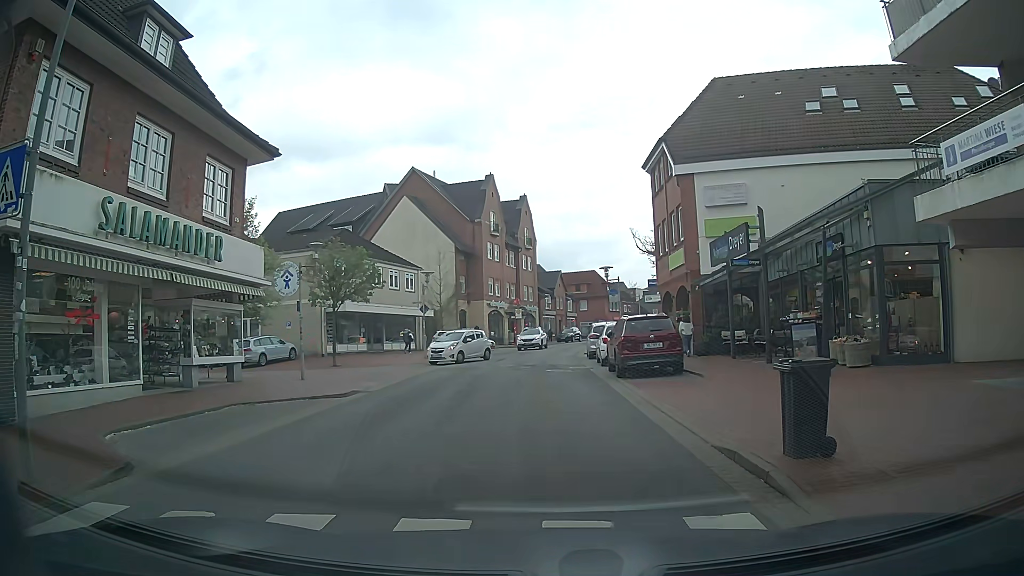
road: unclassified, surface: asphalt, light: Day
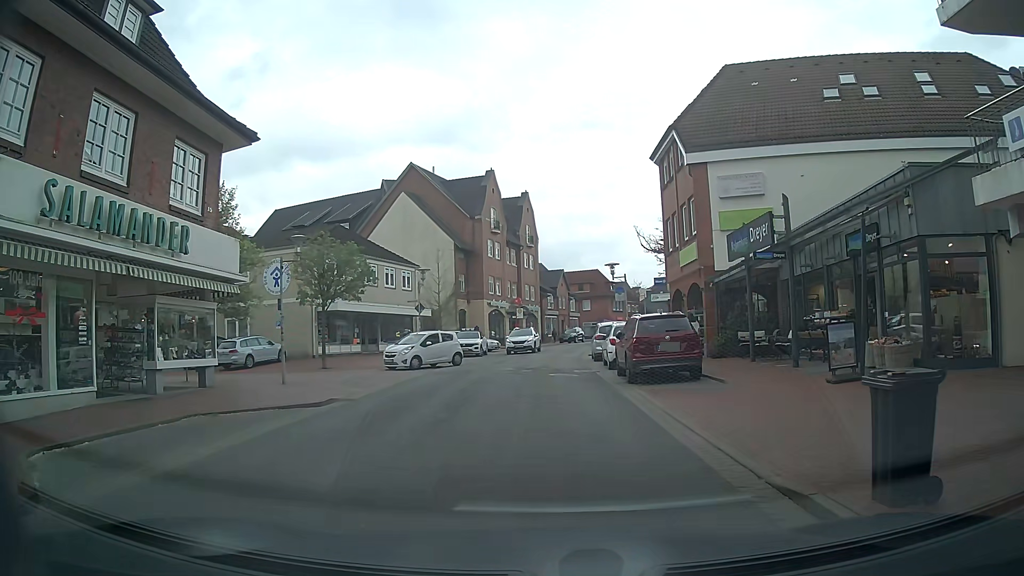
(-0.1, +2.0) m; -2°
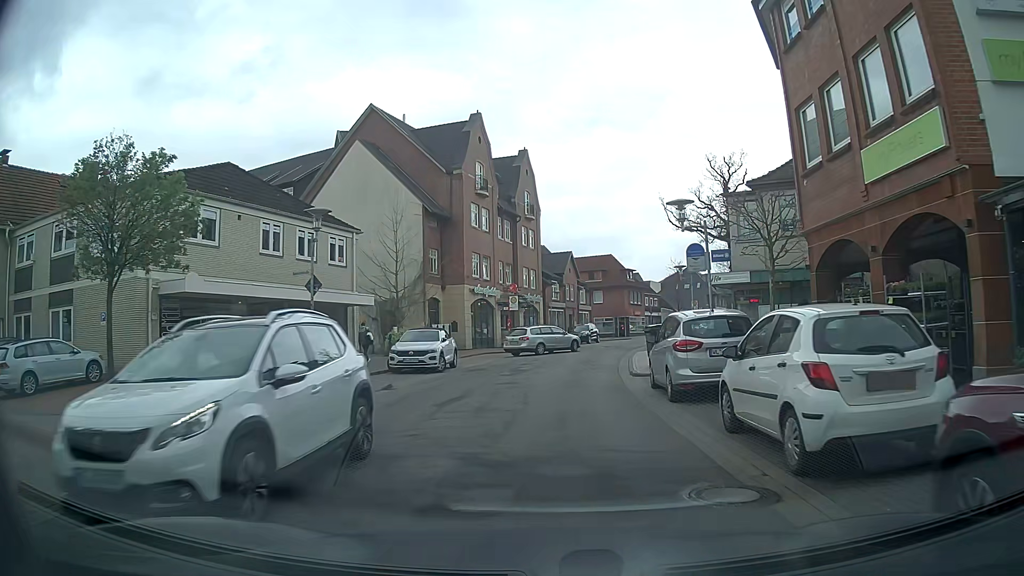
(0.0, +16.9) m; 0°
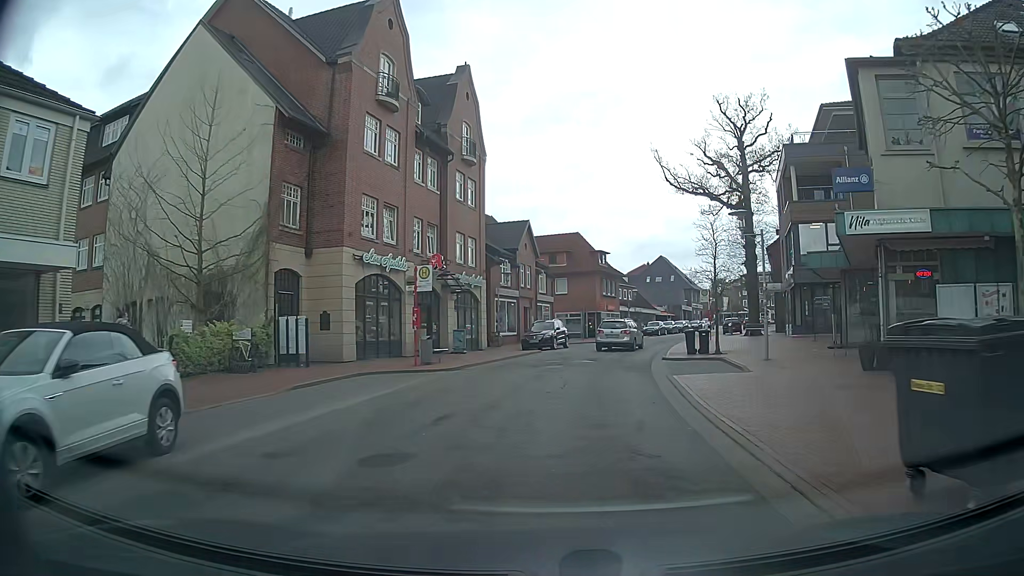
(+0.4, +18.7) m; +4°
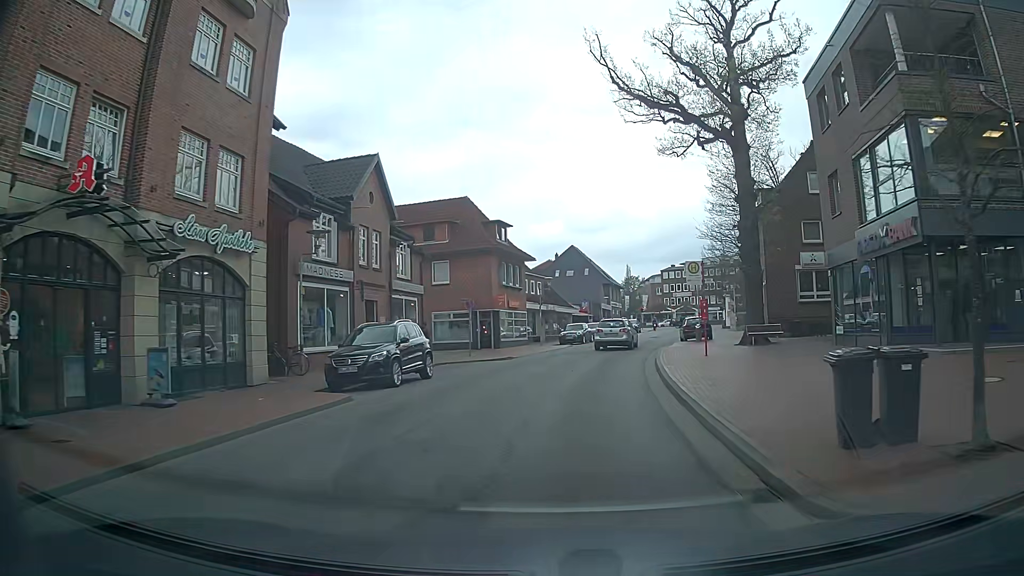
(+1.6, +20.1) m; +9°
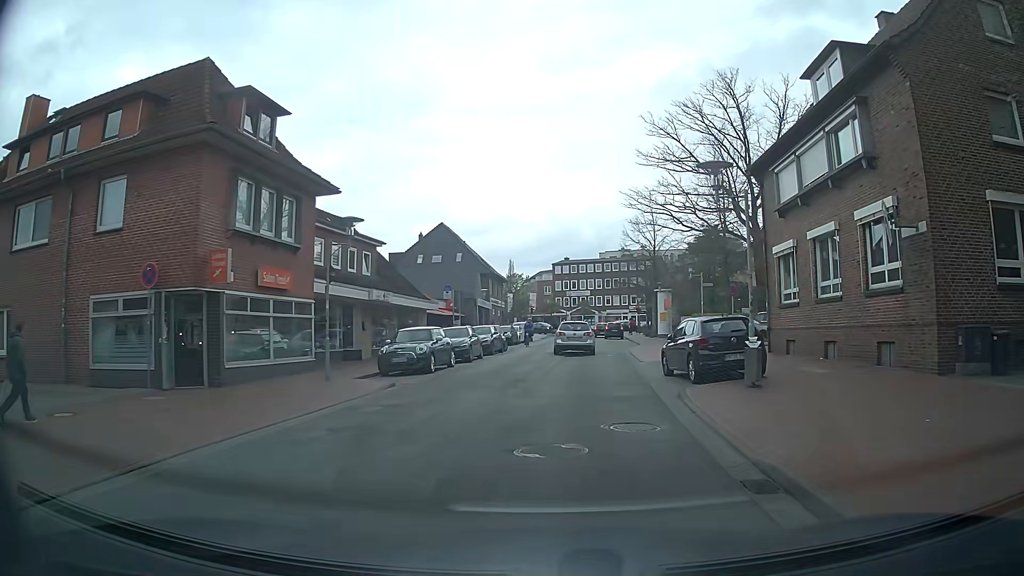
(+2.1, +25.4) m; +10°
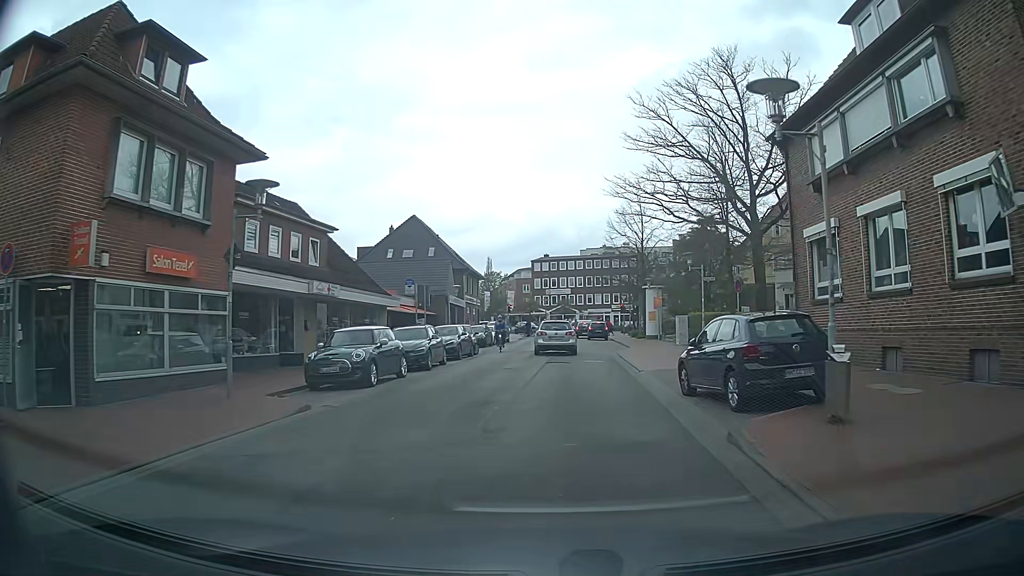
(+0.1, +4.8) m; +3°
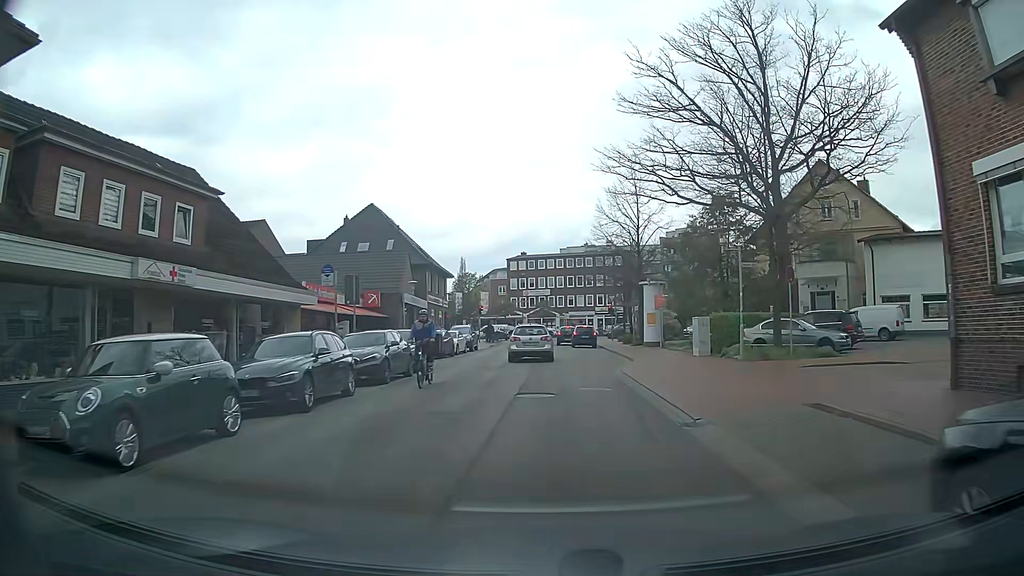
(0.0, +9.5) m; +2°
(0, +10) (0, +20) (0, +30) (0, +40) (0, +50) (0, +60) (0, +70) (-4, +79) (-13, +82) (-23, +83) m
